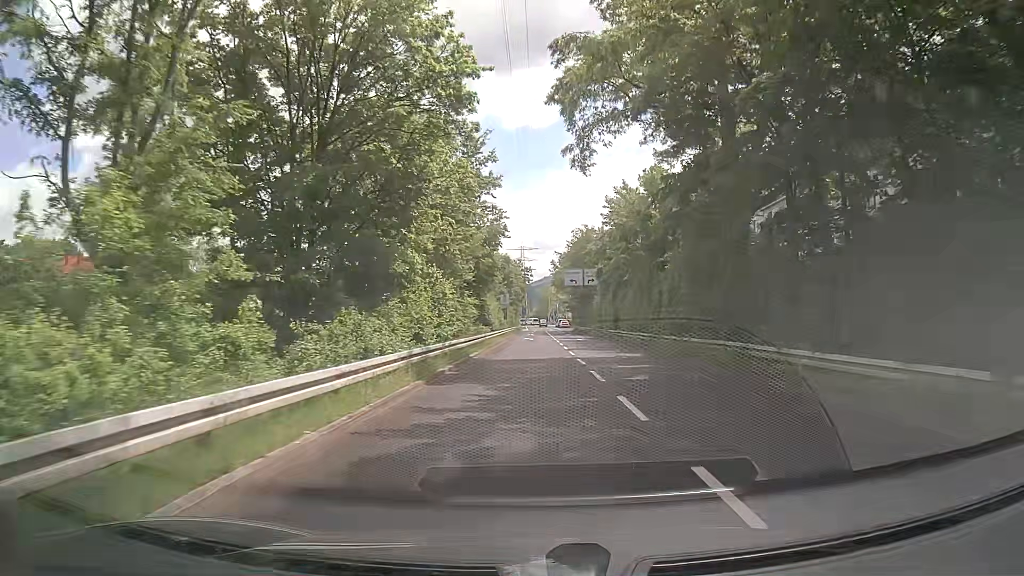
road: trunk_link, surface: asphalt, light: Day
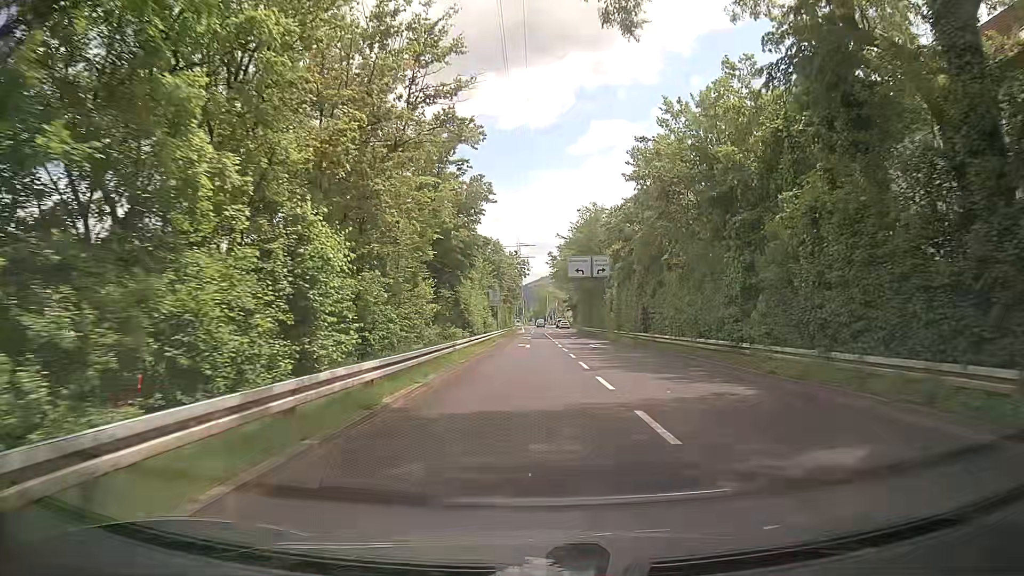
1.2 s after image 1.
(+0.1, +13.9) m; +1°
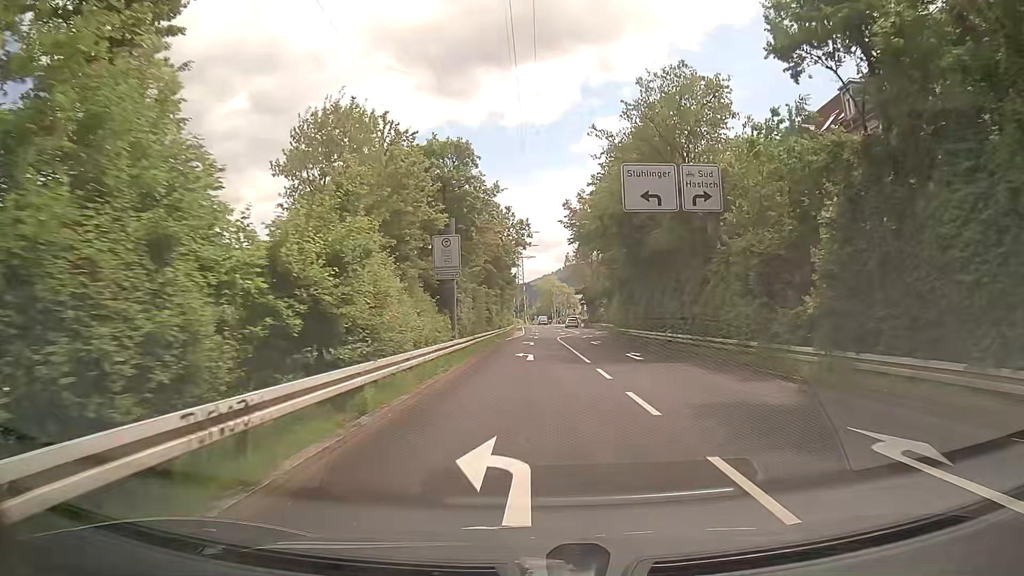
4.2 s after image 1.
(-0.1, +33.9) m; 0°
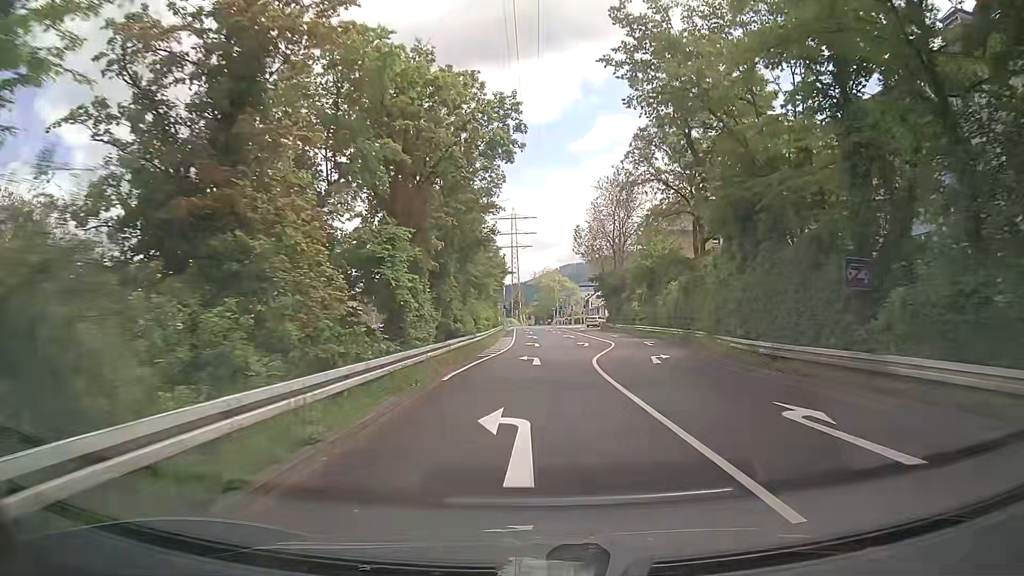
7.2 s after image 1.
(-0.3, +32.4) m; 0°
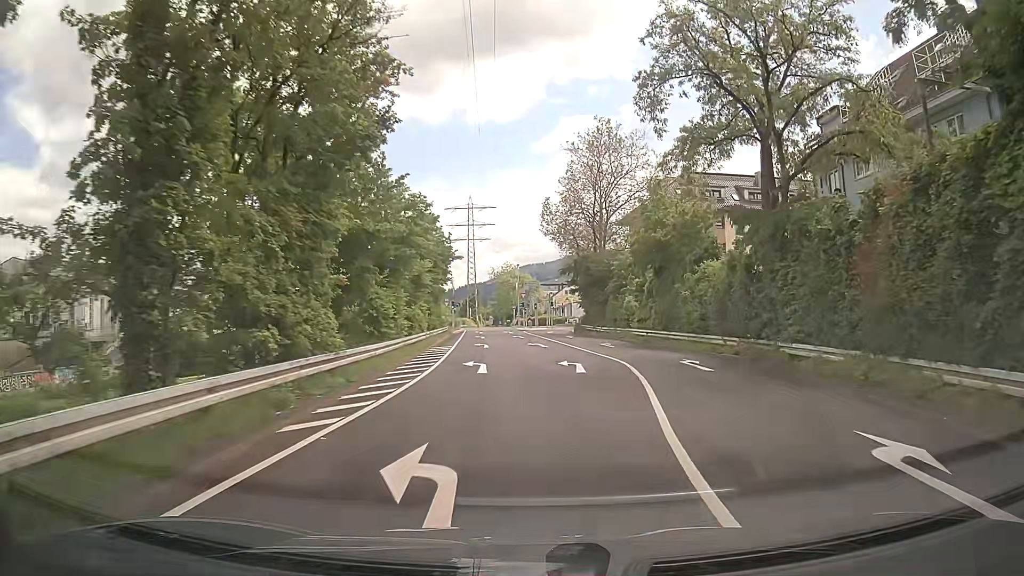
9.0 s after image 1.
(+0.3, +18.1) m; +3°
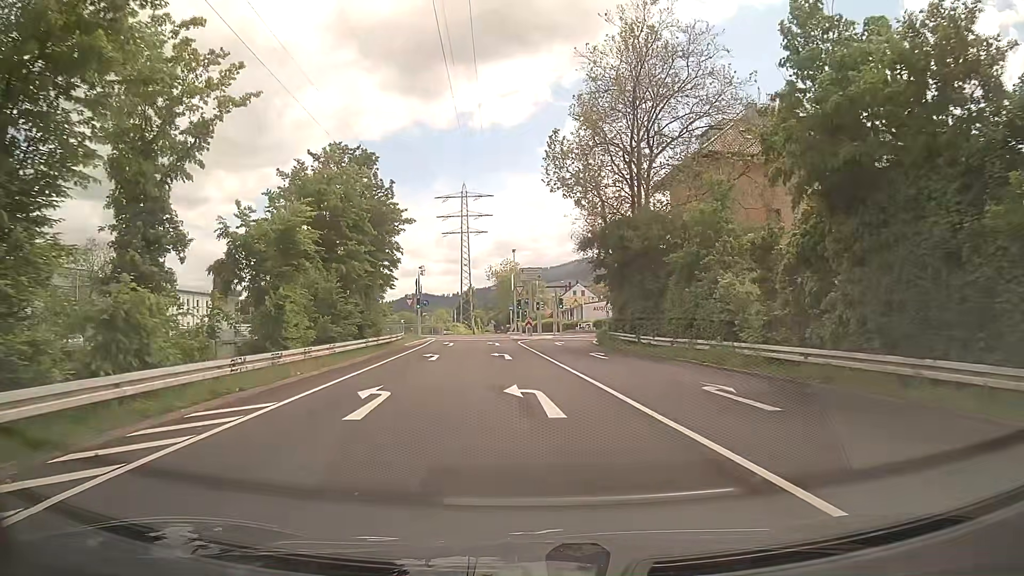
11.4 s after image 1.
(+0.2, +23.3) m; -1°
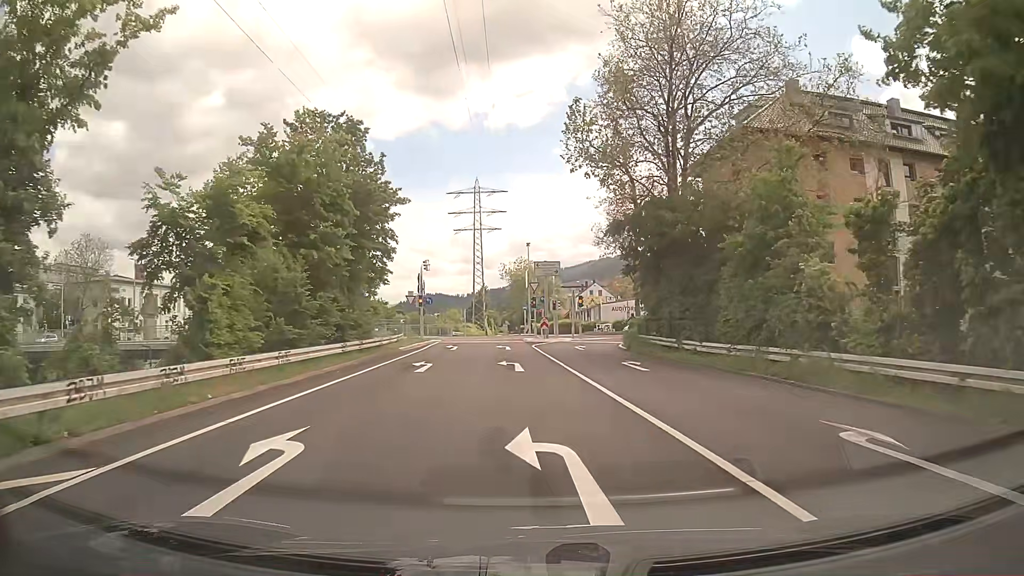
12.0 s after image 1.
(0.0, +5.8) m; -1°
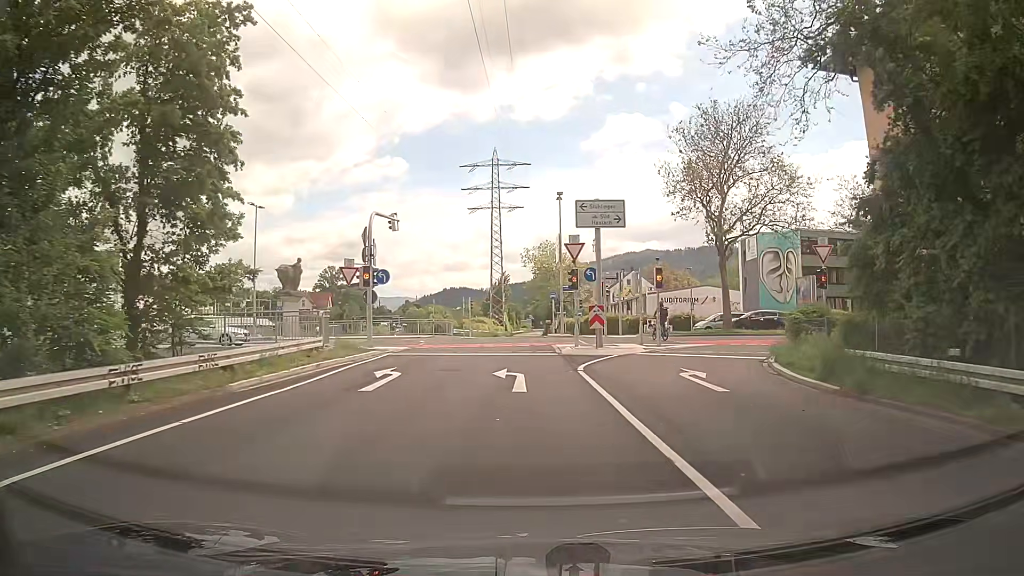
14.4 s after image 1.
(-0.1, +21.4) m; -2°
